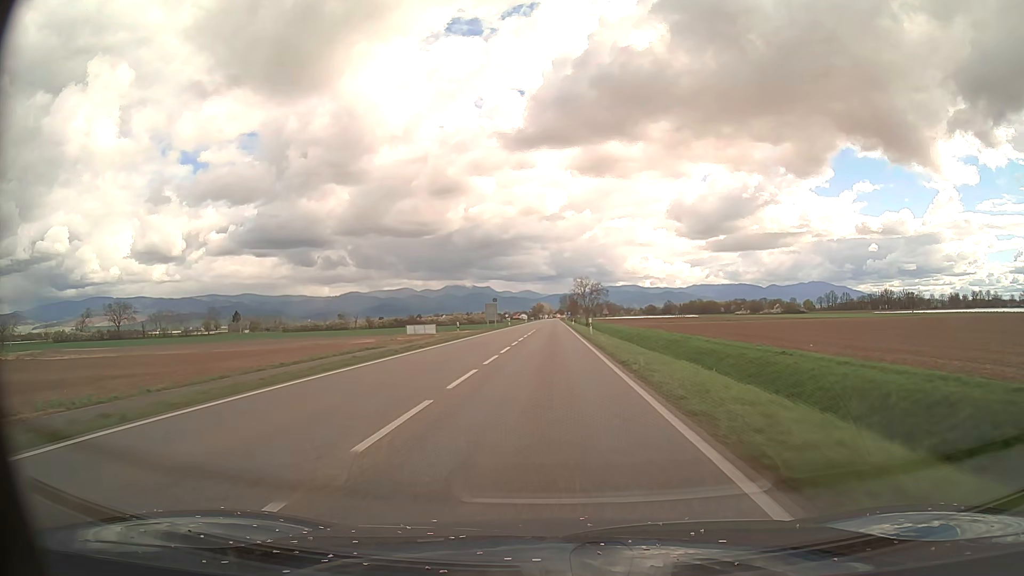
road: primary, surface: asphalt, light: Day
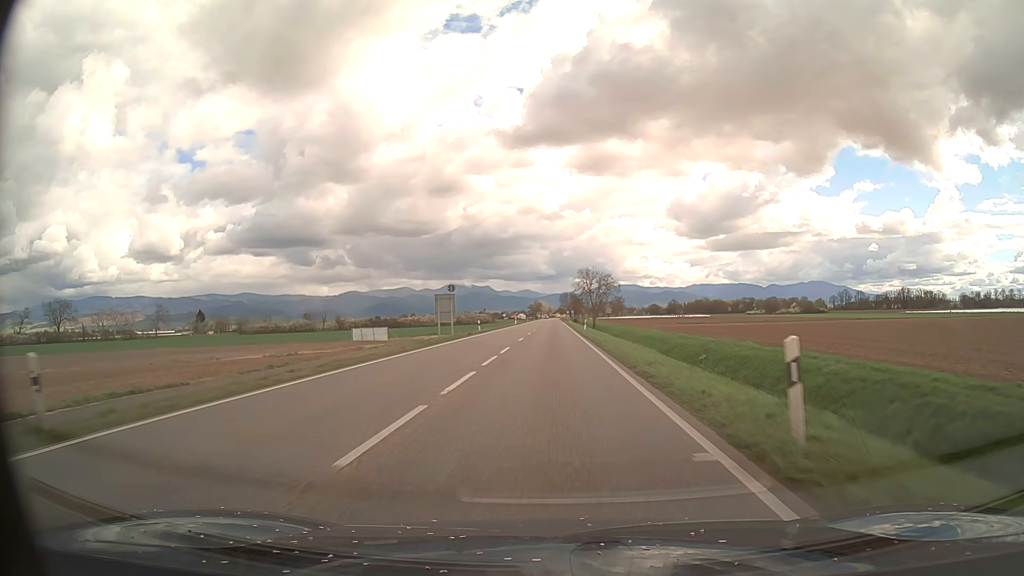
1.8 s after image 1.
(0.0, +36.9) m; 0°
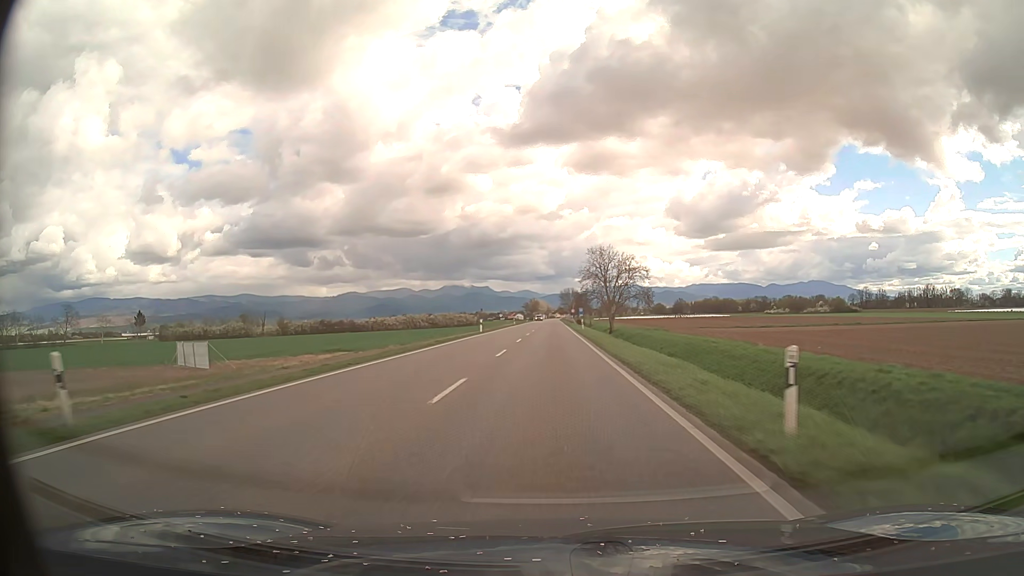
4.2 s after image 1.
(0.0, +49.2) m; 0°
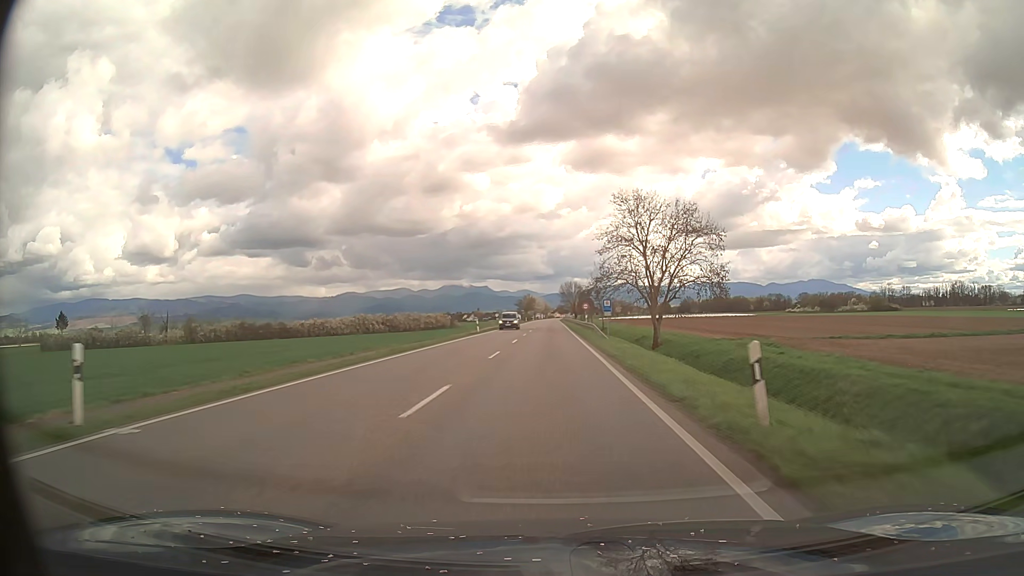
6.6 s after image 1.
(+0.1, +49.3) m; 0°
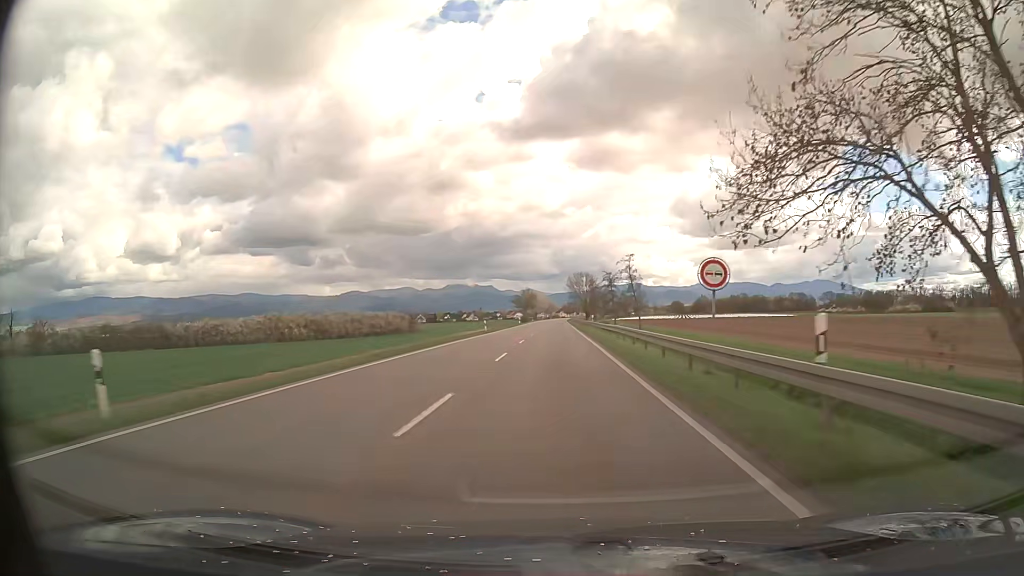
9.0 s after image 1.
(-0.3, +49.4) m; 0°
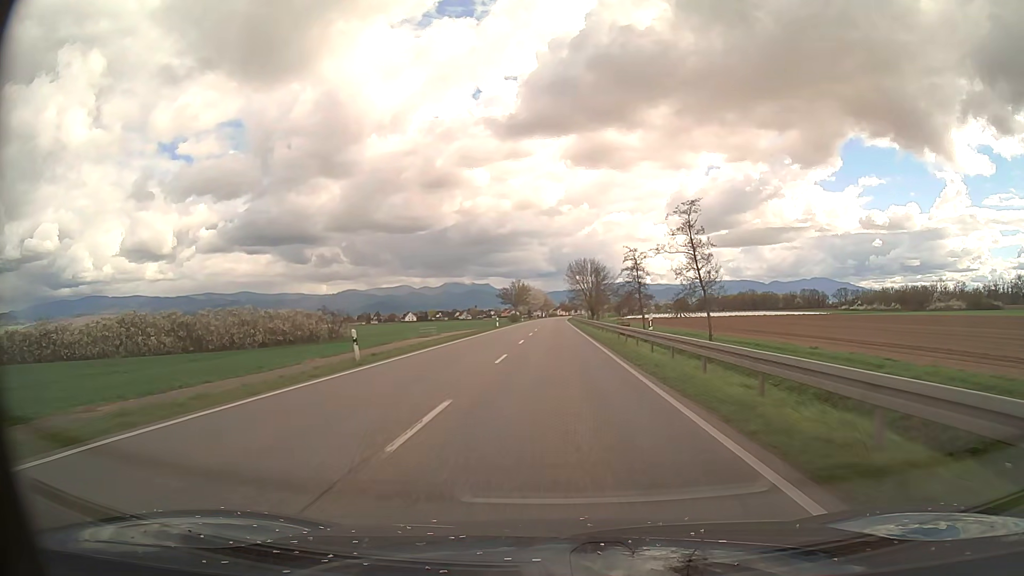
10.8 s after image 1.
(+0.1, +37.1) m; 0°
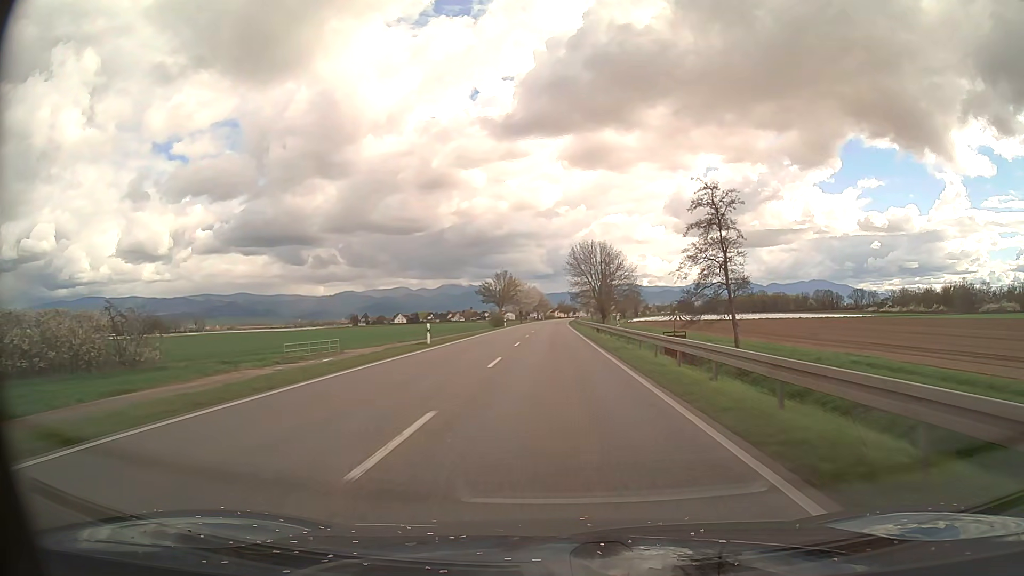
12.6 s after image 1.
(0.0, +37.1) m; 0°
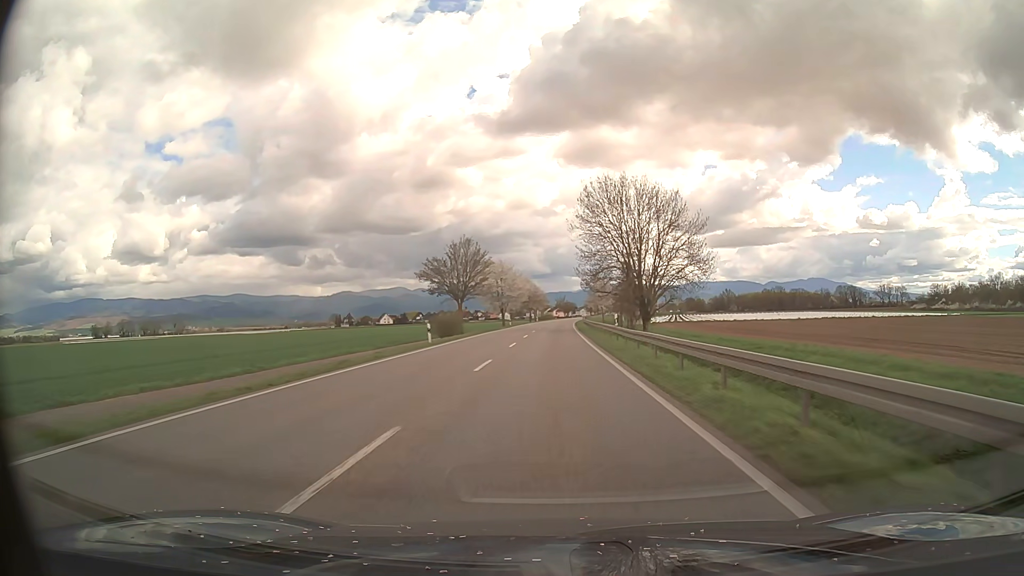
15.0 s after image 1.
(0.0, +49.6) m; 0°
(0, +10) (0, +20) (0, +30) (0, +40) (0, +50) (0, +60) (0, +70) (0, +80) (+1, +90) (+1, +100) m
